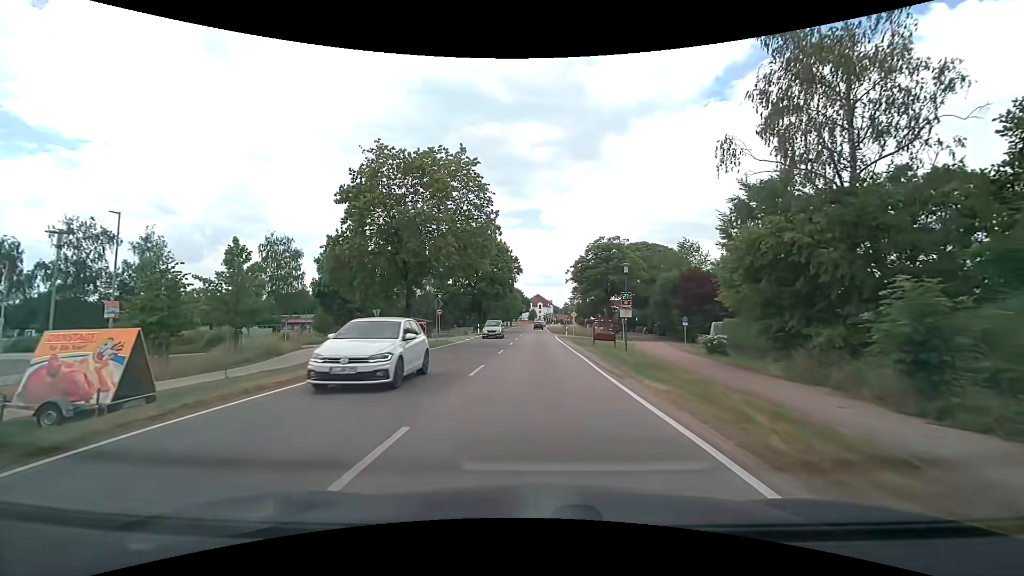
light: Day
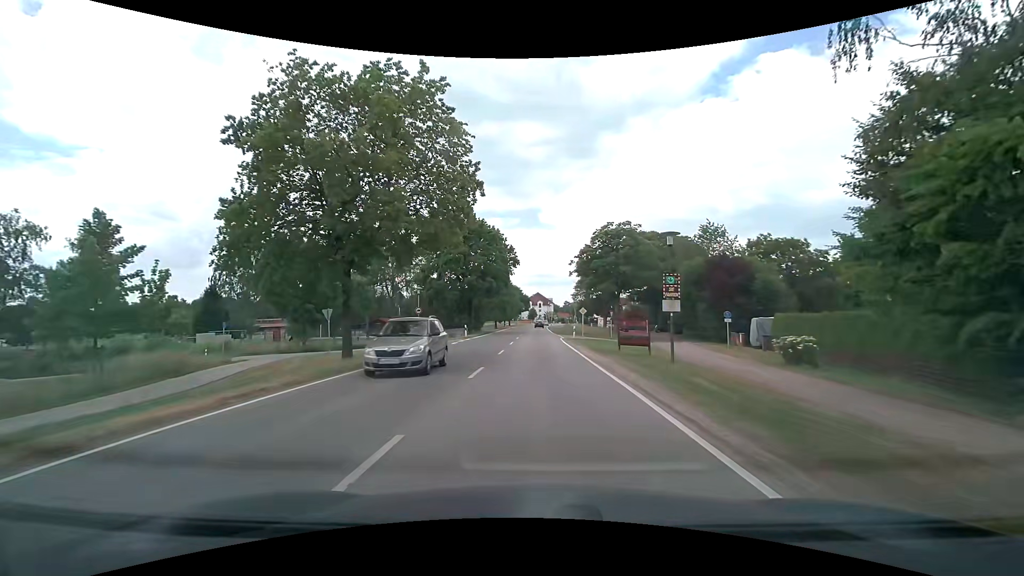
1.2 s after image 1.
(-0.1, +9.6) m; -1°
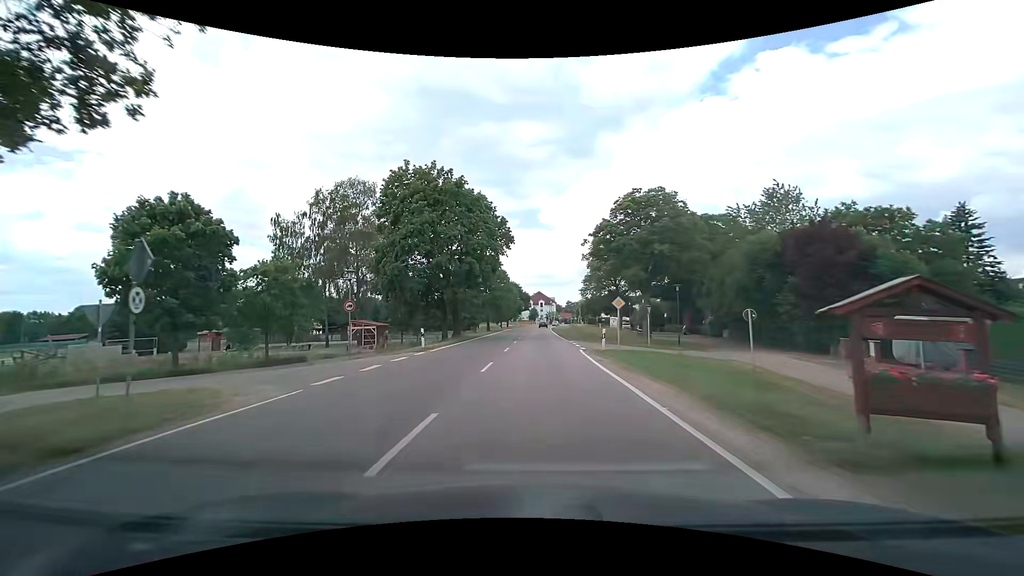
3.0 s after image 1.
(-0.1, +16.6) m; 0°
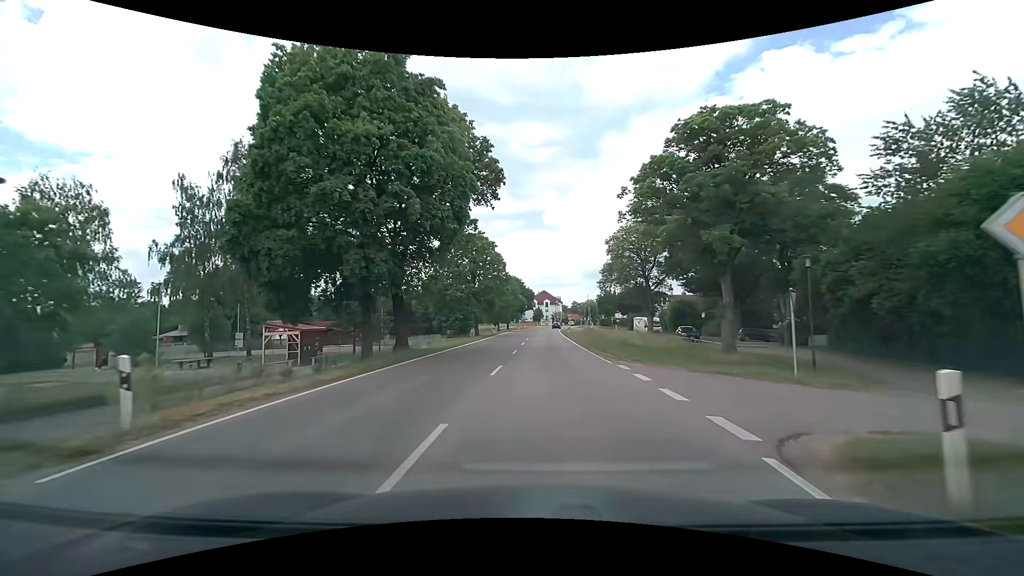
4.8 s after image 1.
(-0.1, +19.0) m; -1°
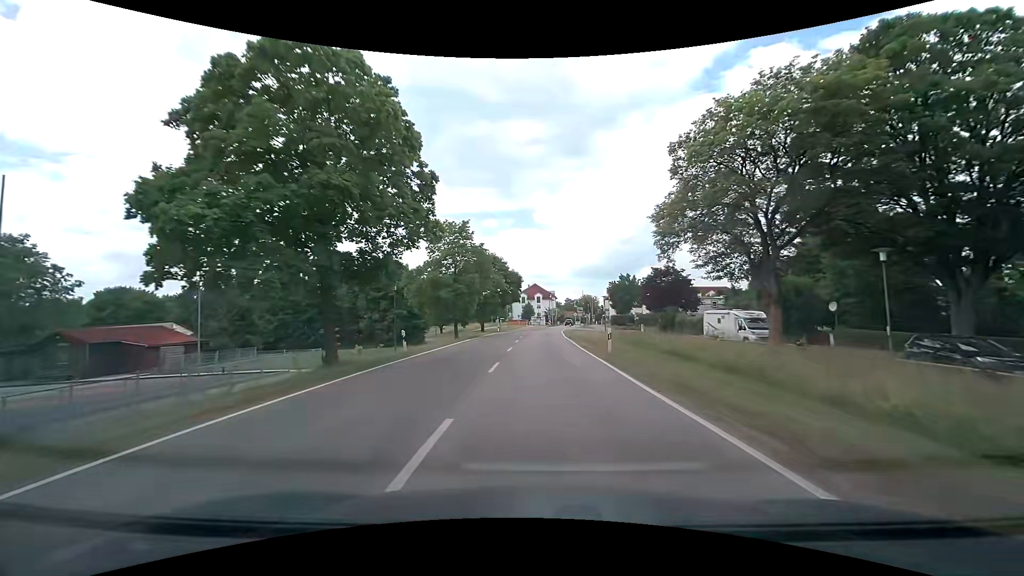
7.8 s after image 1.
(+0.4, +36.0) m; +1°
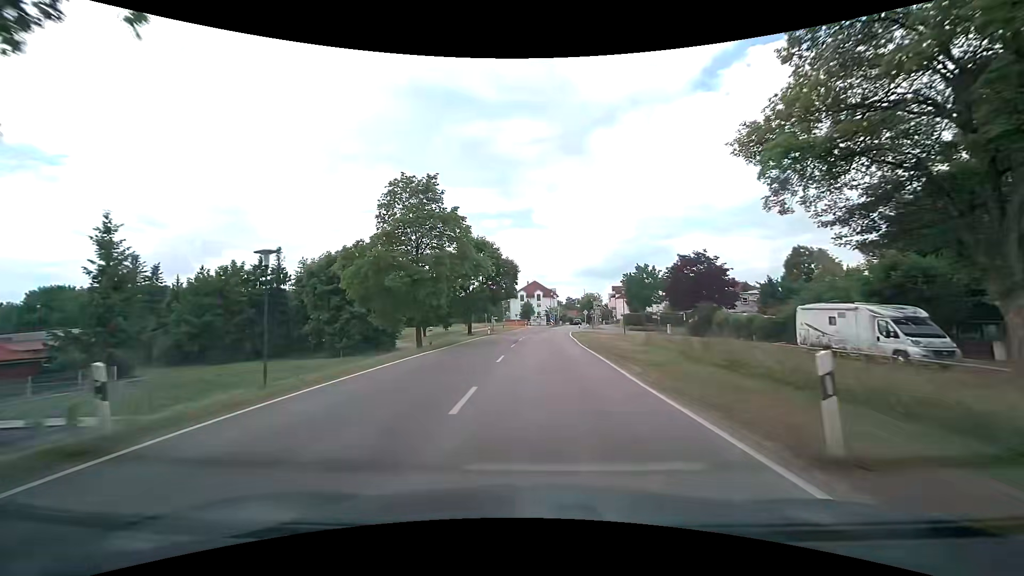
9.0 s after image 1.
(0.0, +14.7) m; -1°
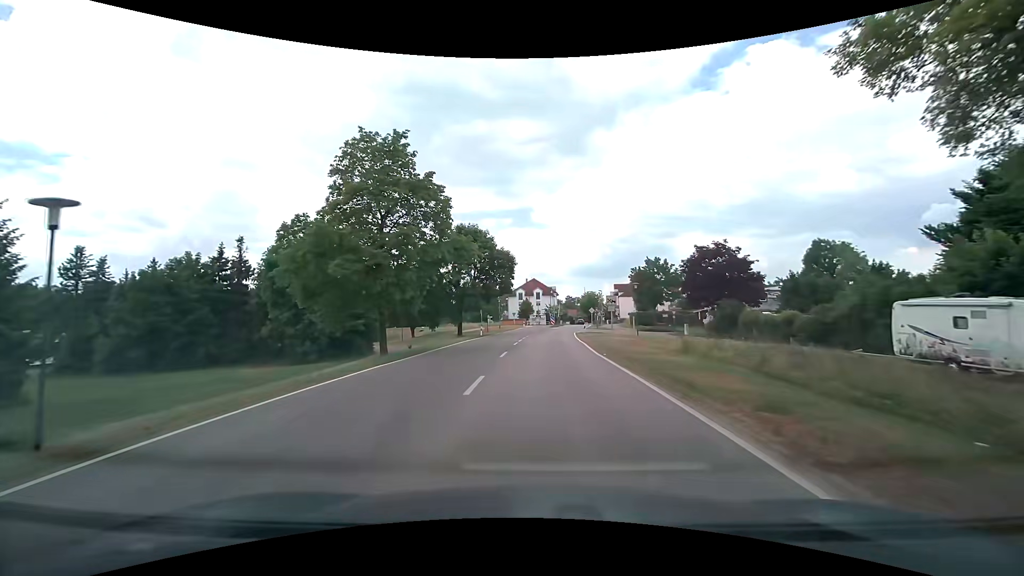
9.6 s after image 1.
(0.0, +7.2) m; 0°
